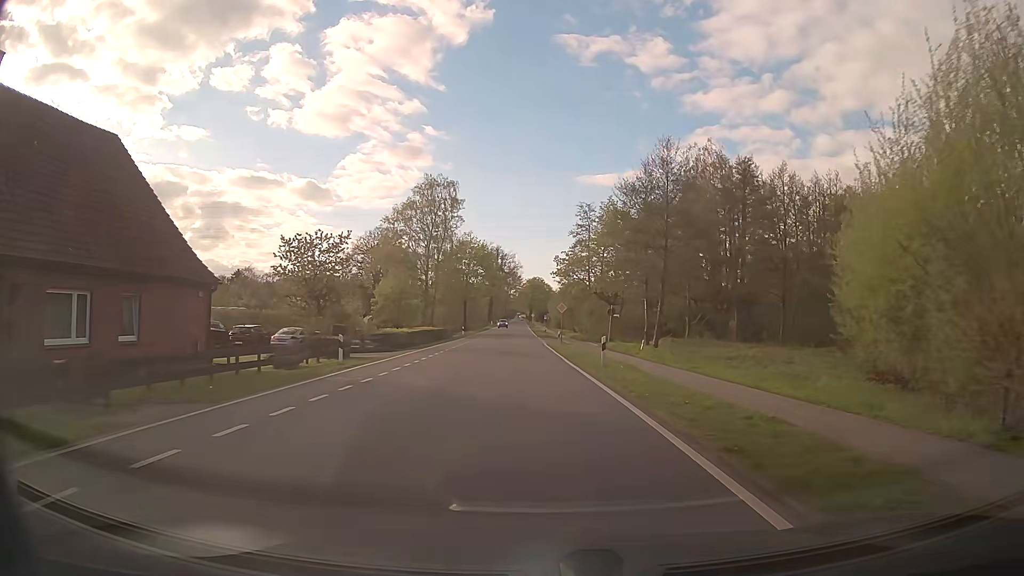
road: tertiary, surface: asphalt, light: Day
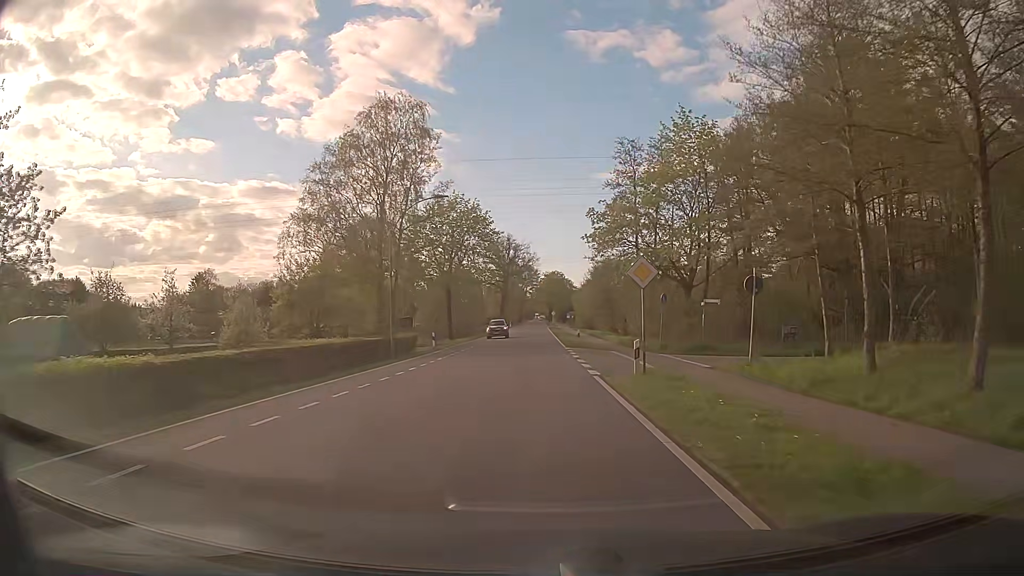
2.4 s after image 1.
(-0.7, +30.7) m; -2°
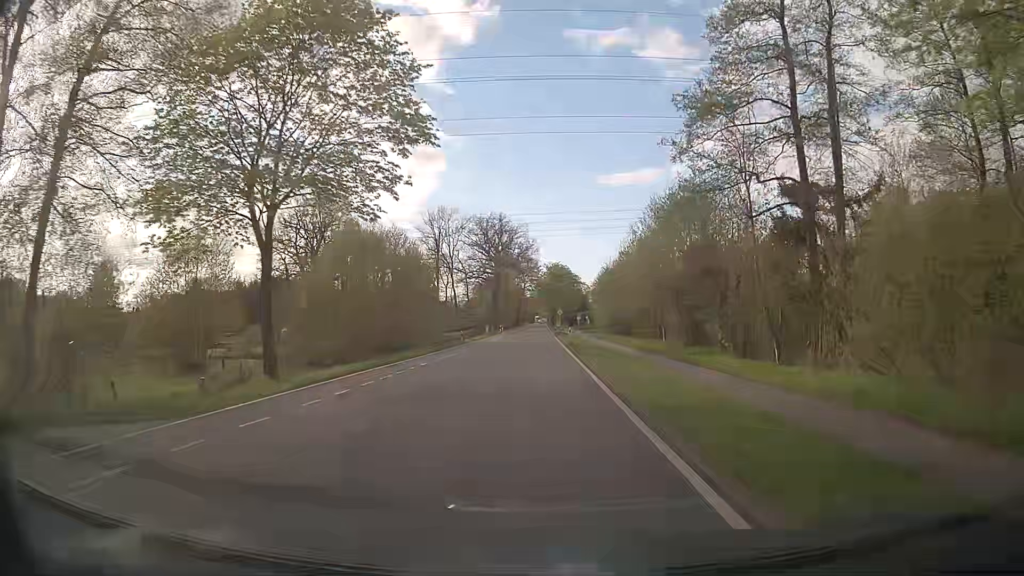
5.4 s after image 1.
(+0.1, +38.2) m; 0°
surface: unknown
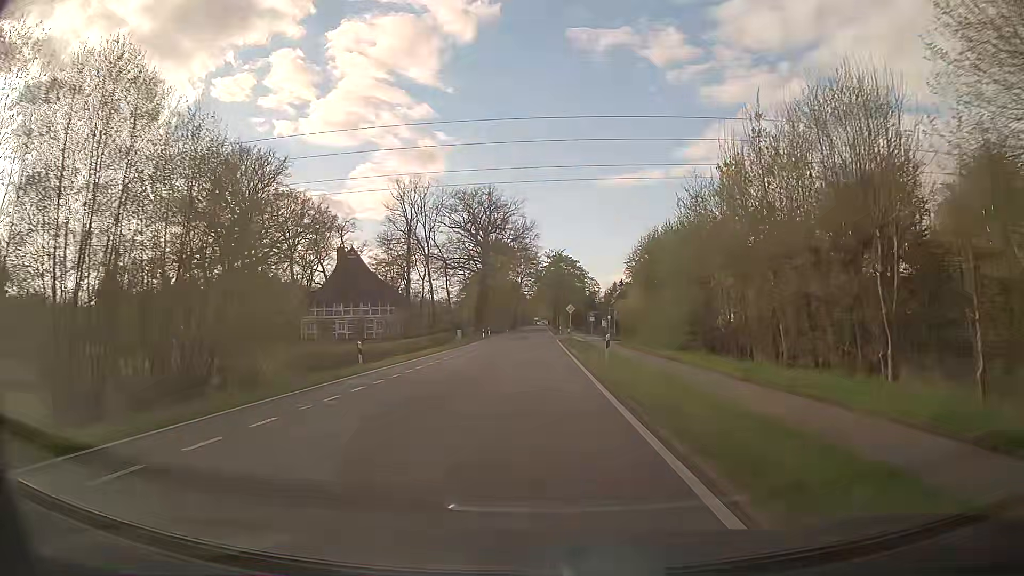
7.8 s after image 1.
(0.0, +30.3) m; 0°
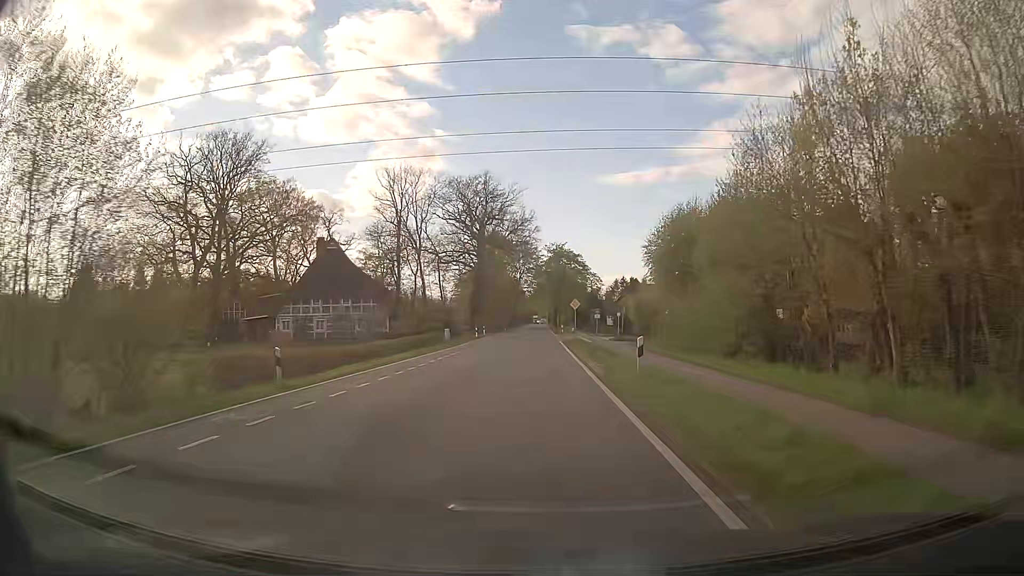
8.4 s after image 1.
(0.0, +7.6) m; 0°
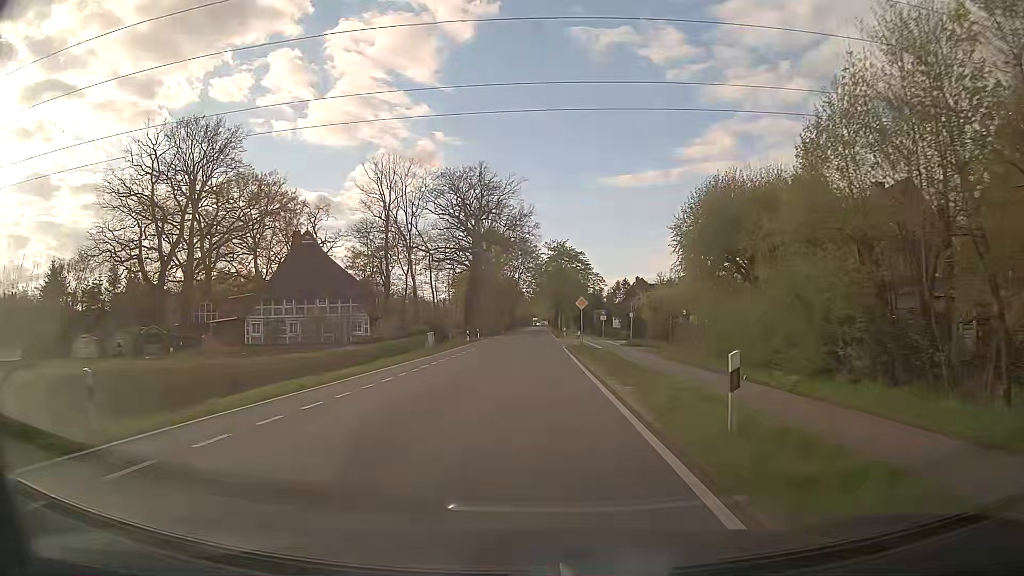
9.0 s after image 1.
(0.0, +7.6) m; -1°
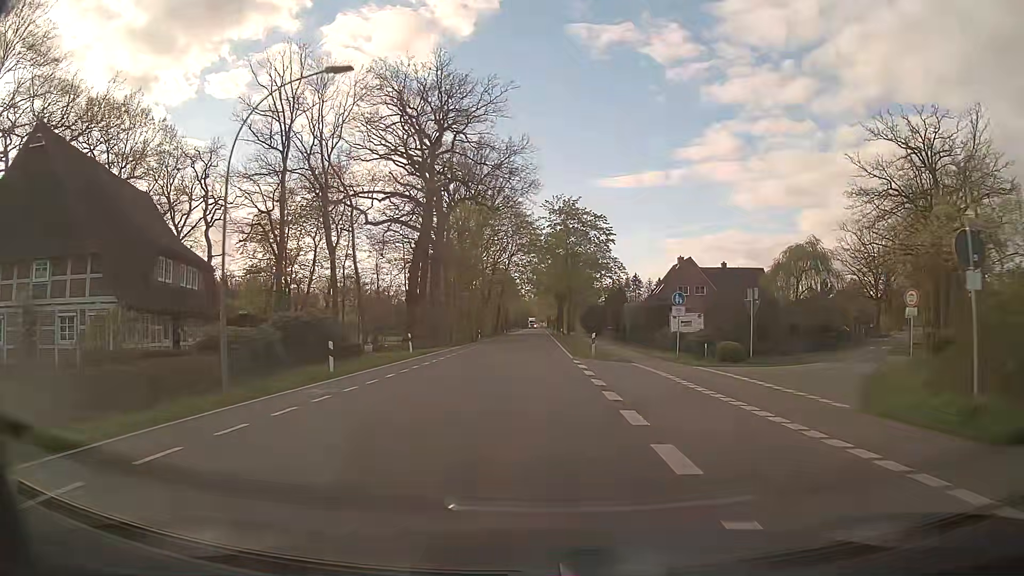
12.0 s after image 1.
(+0.2, +38.0) m; 0°
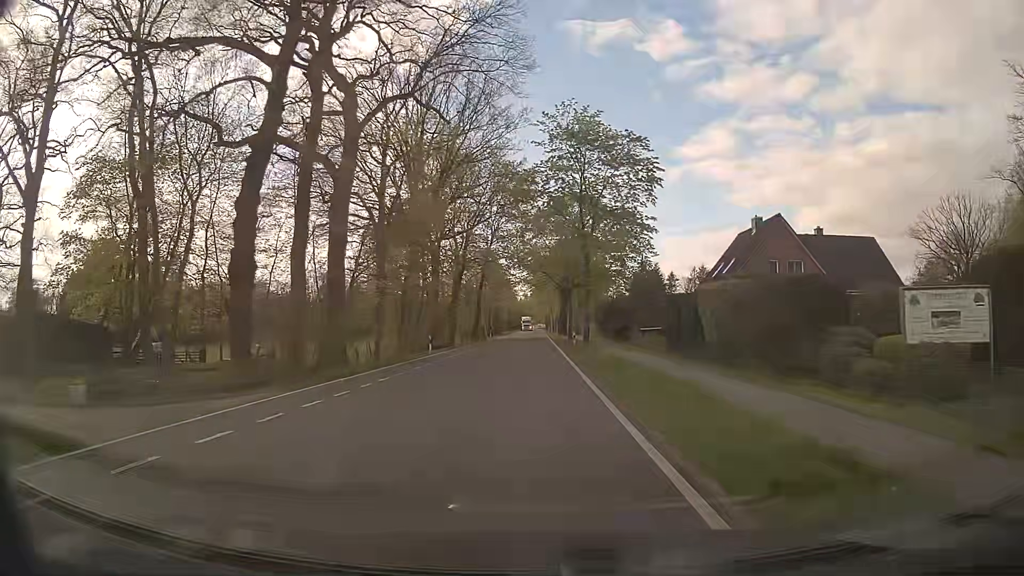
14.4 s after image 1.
(+0.1, +30.4) m; 0°
(0, +10) (0, +20) (0, +30) (0, +40) (0, +50) (0, +60) (0, +70) (0, +80) (0, +90) (0, +100) m
